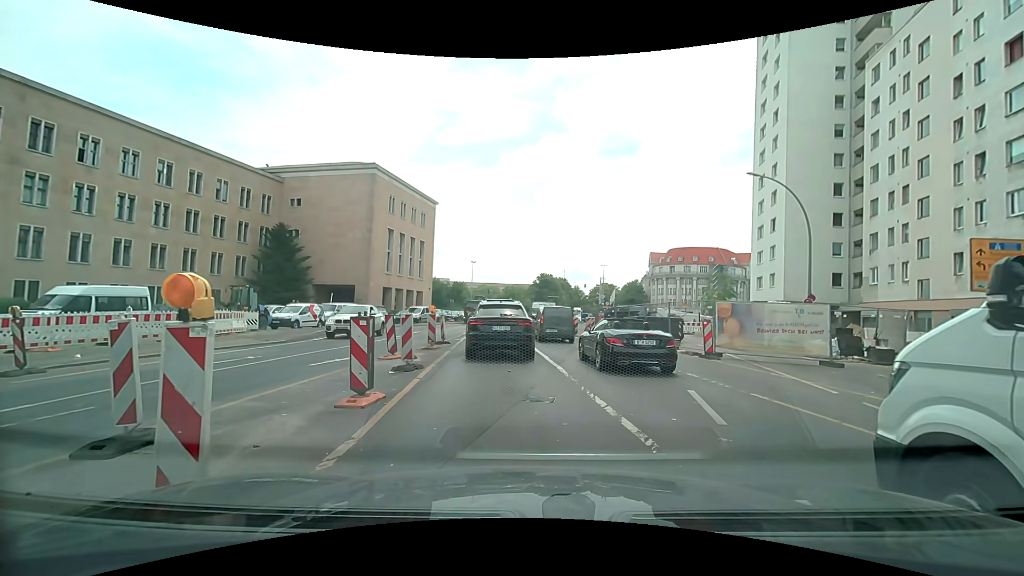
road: primary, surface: asphalt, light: Day
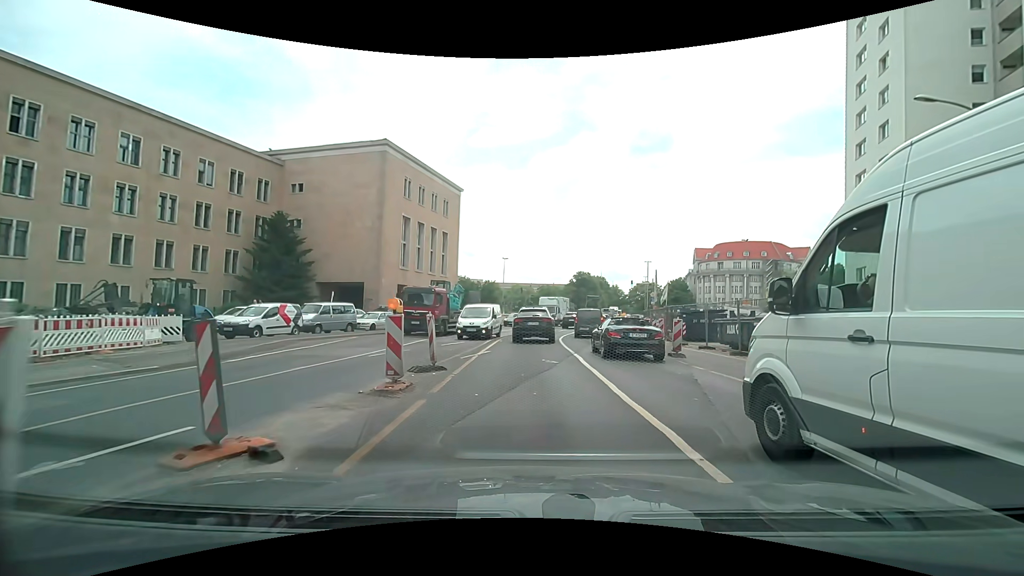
(-0.3, +10.2) m; -3°
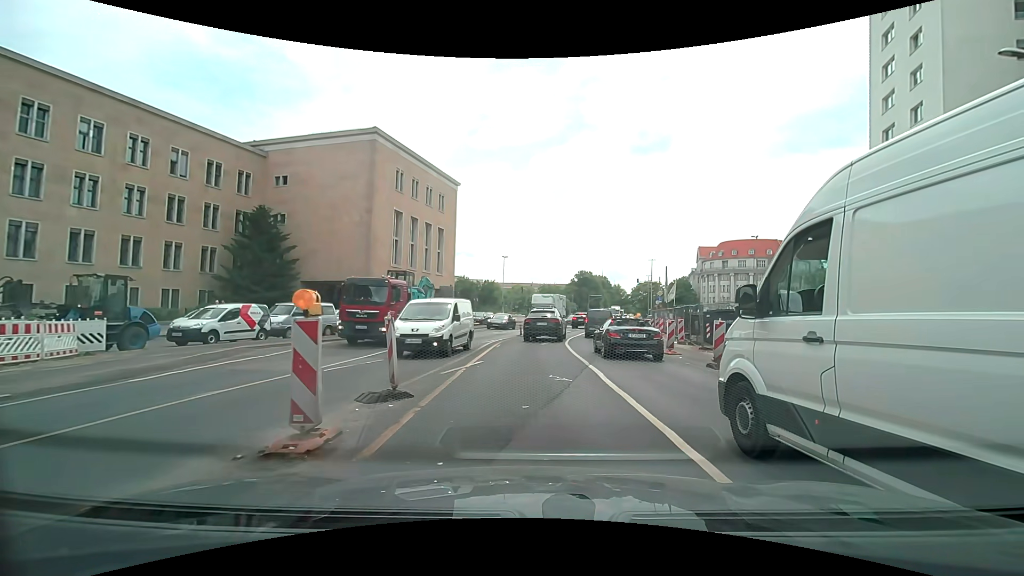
(0.0, +3.6) m; -1°
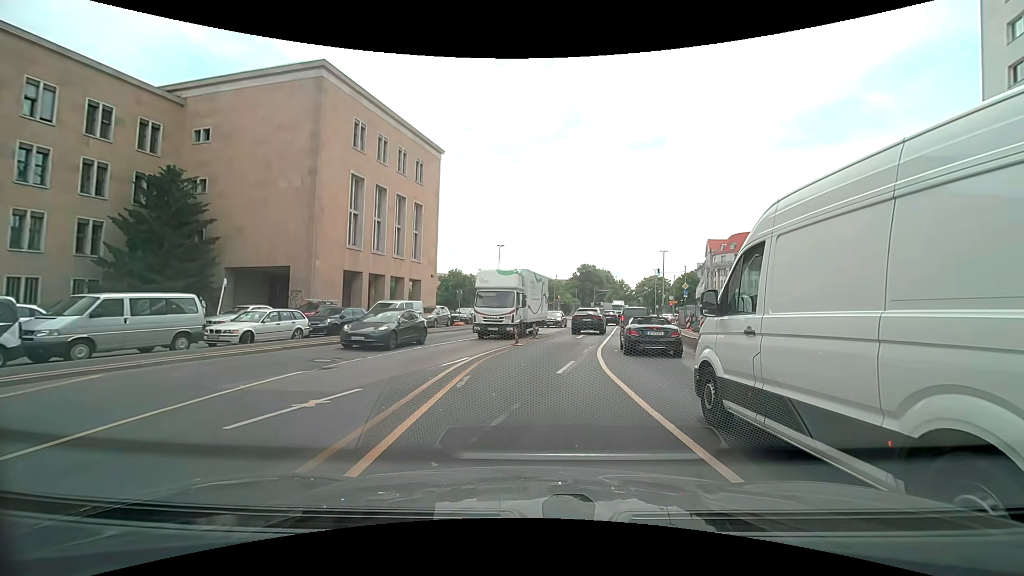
(+0.1, +11.9) m; 0°
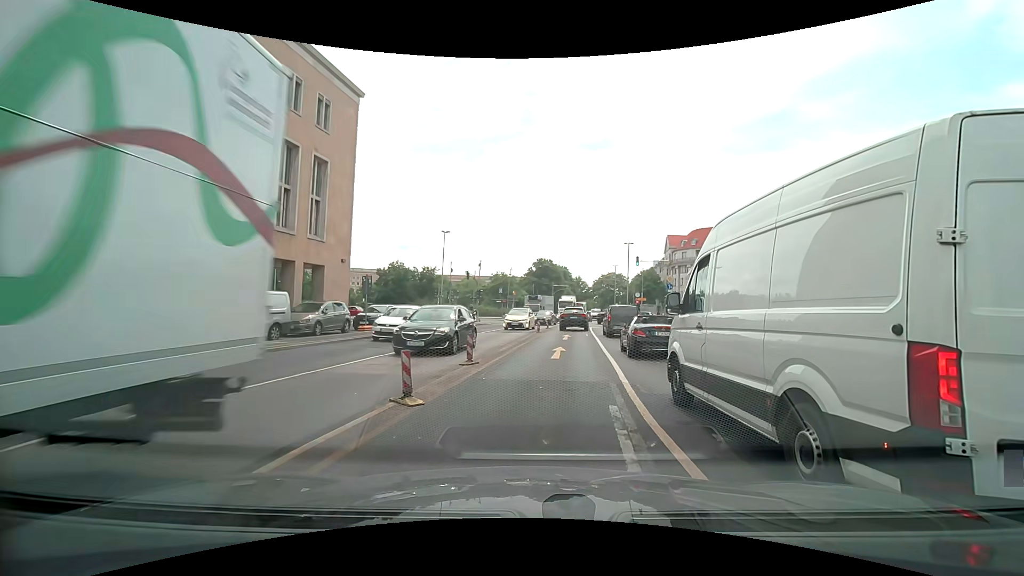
(+0.7, +12.9) m; +6°
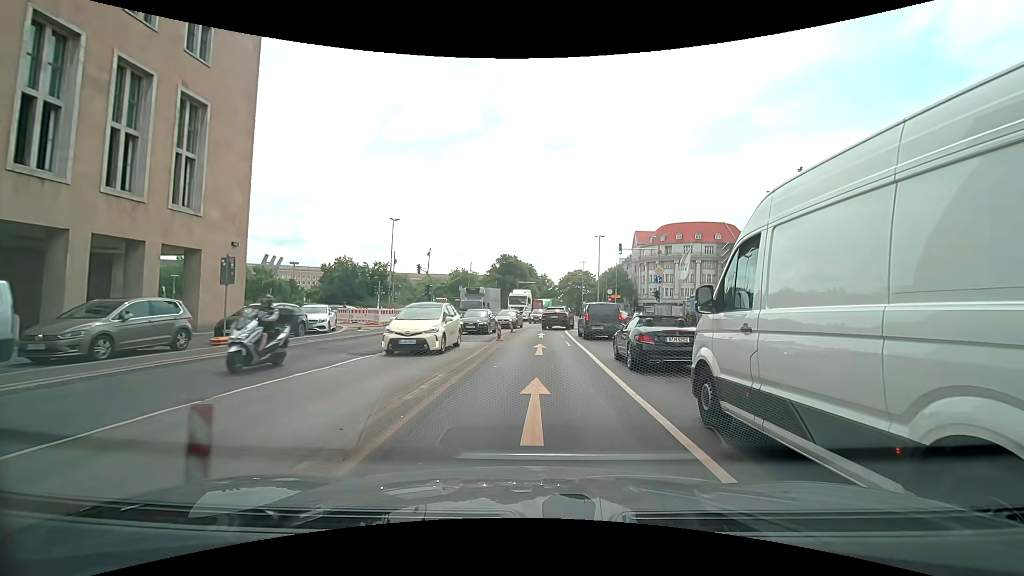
(+0.4, +9.1) m; +4°
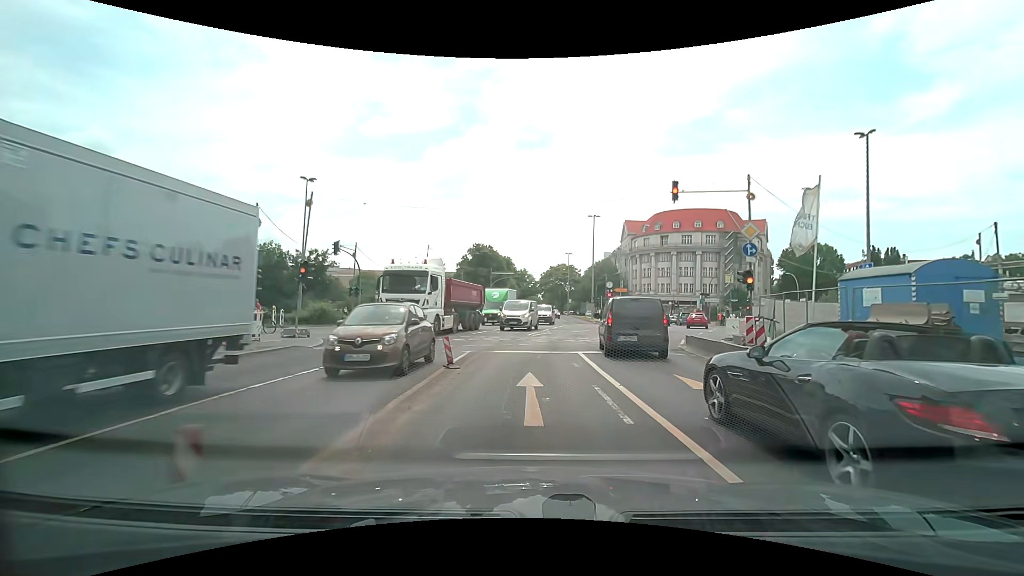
(+0.6, +19.4) m; +3°
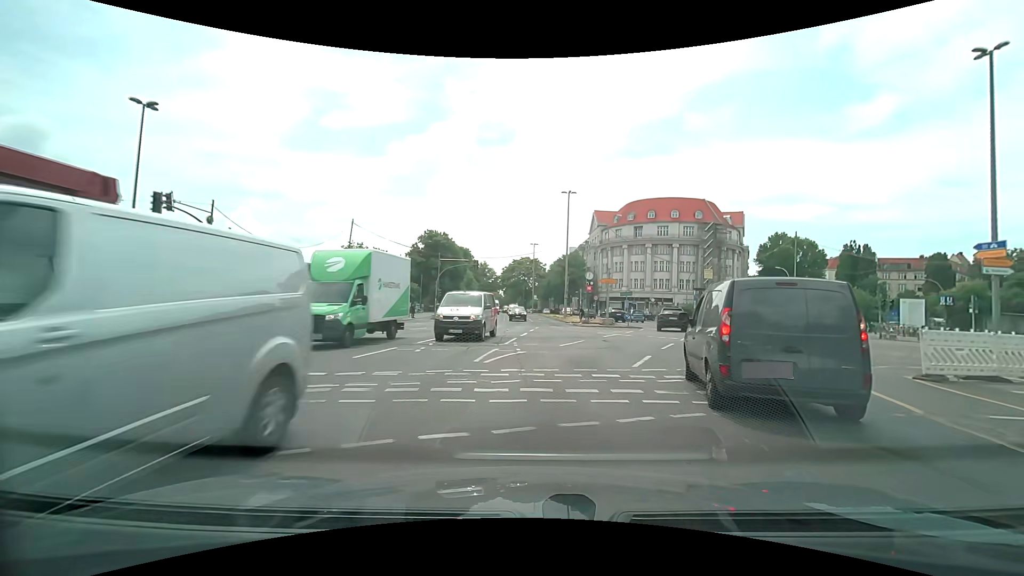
(+0.3, +14.3) m; +4°
(+1, +10) (+4, +20) (+7, +29) (+11, +38) (+12, +48) (+11, +58) (+11, +68) (+10, +78) (+10, +88) (+9, +98) m
